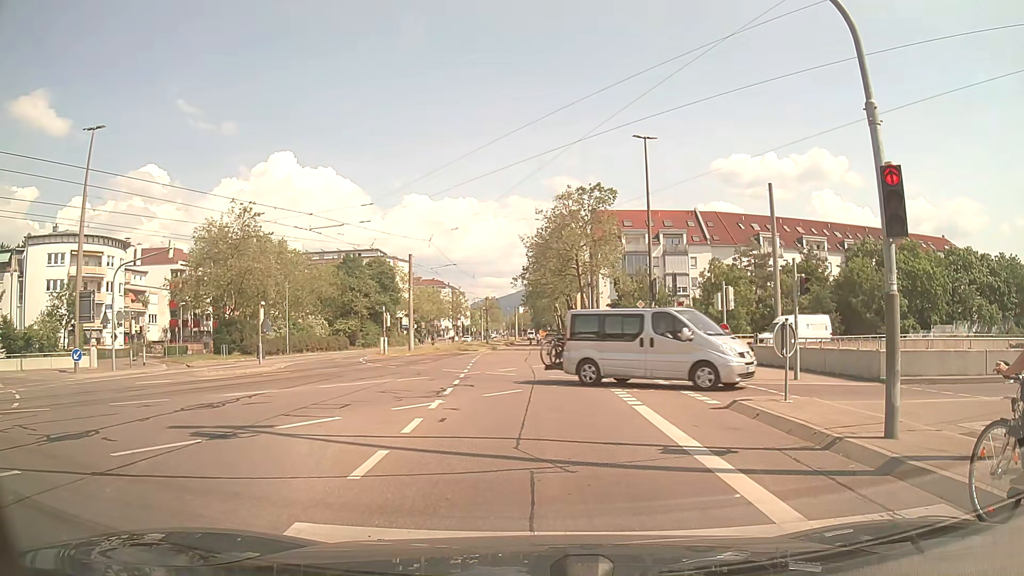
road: tertiary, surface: asphalt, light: Day
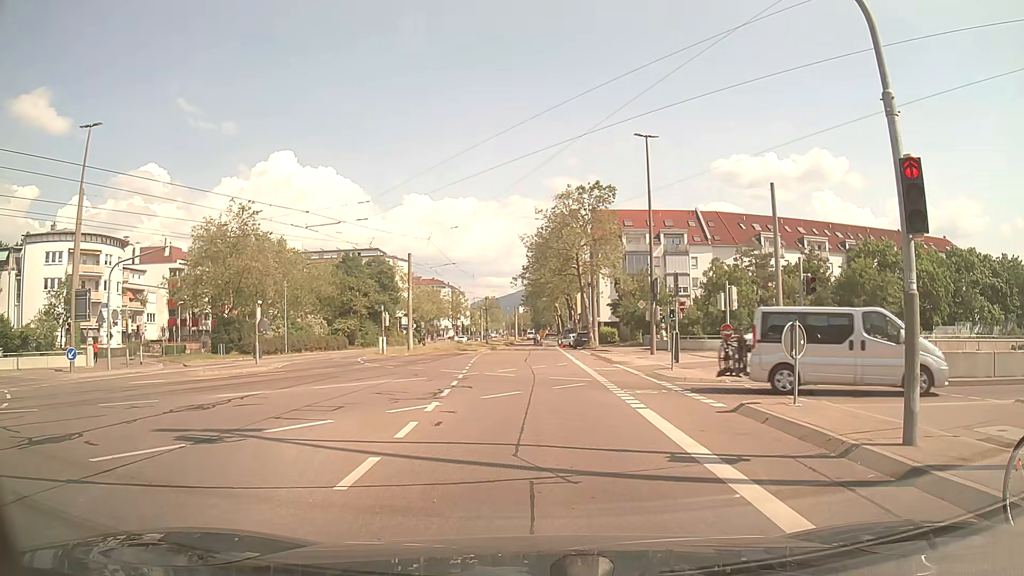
(0.0, +0.4) m; 0°
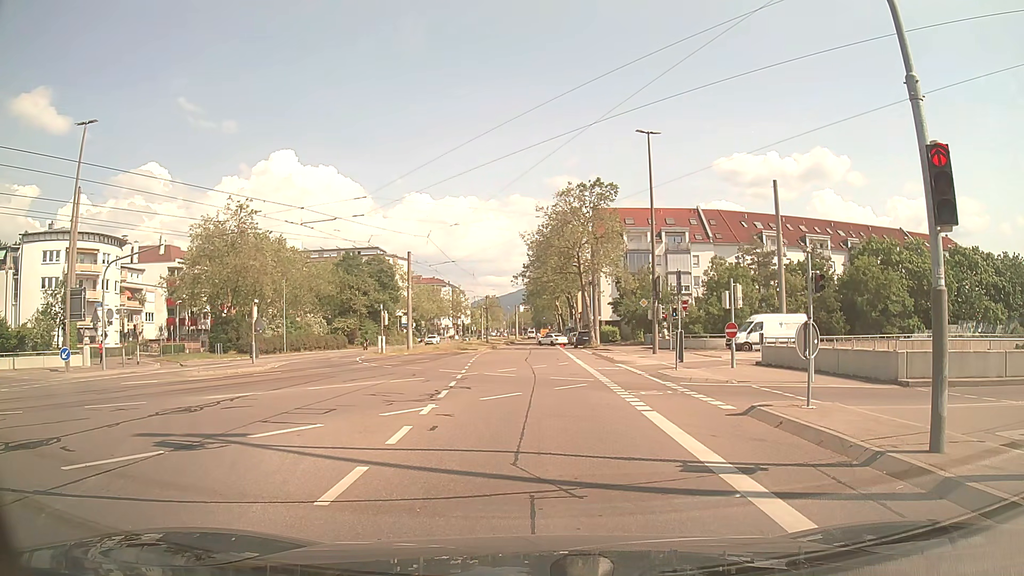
(0.0, +0.6) m; 0°
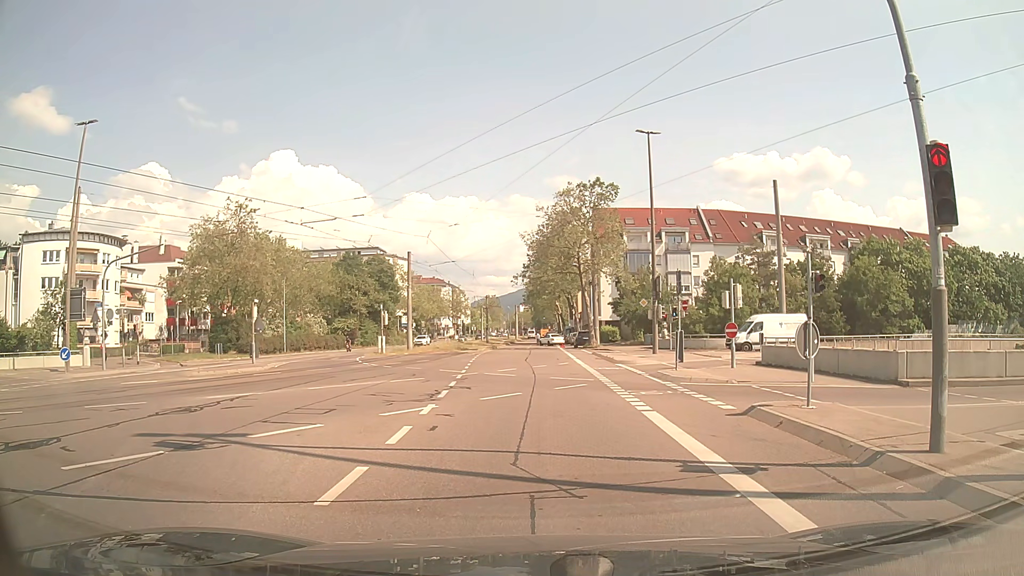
(0.0, 0.0) m; 0°
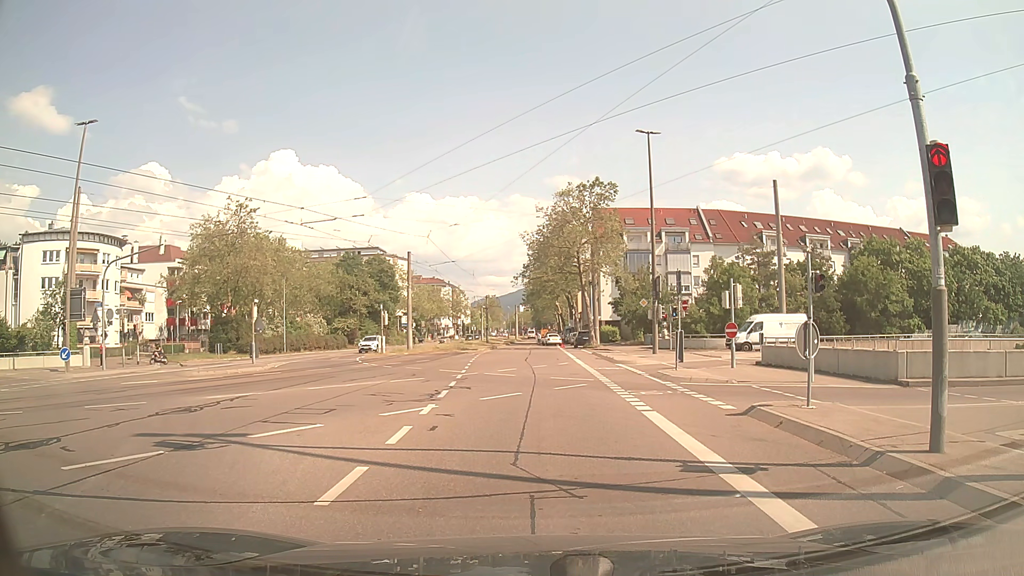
(0.0, 0.0) m; 0°
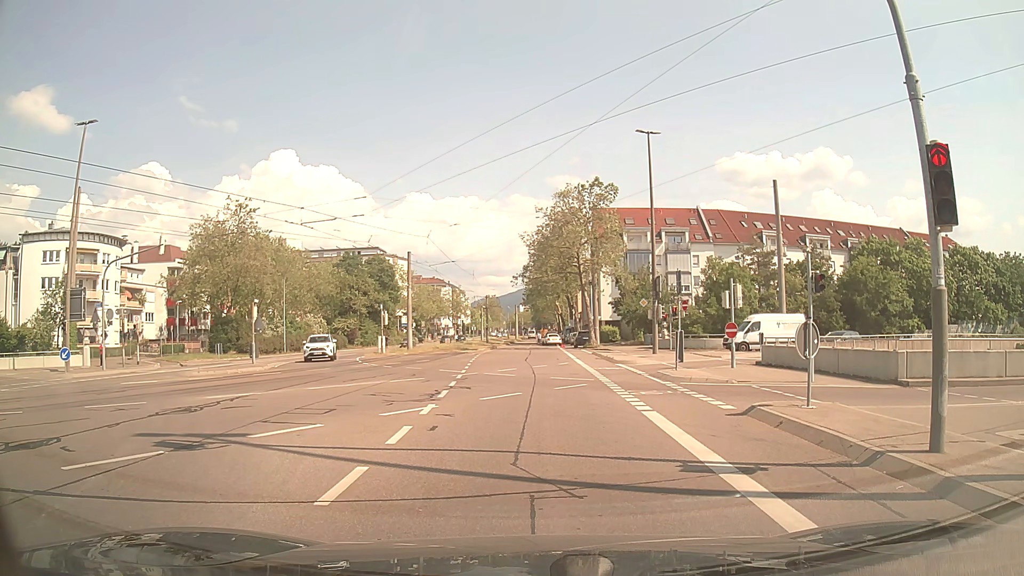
(0.0, 0.0) m; 0°
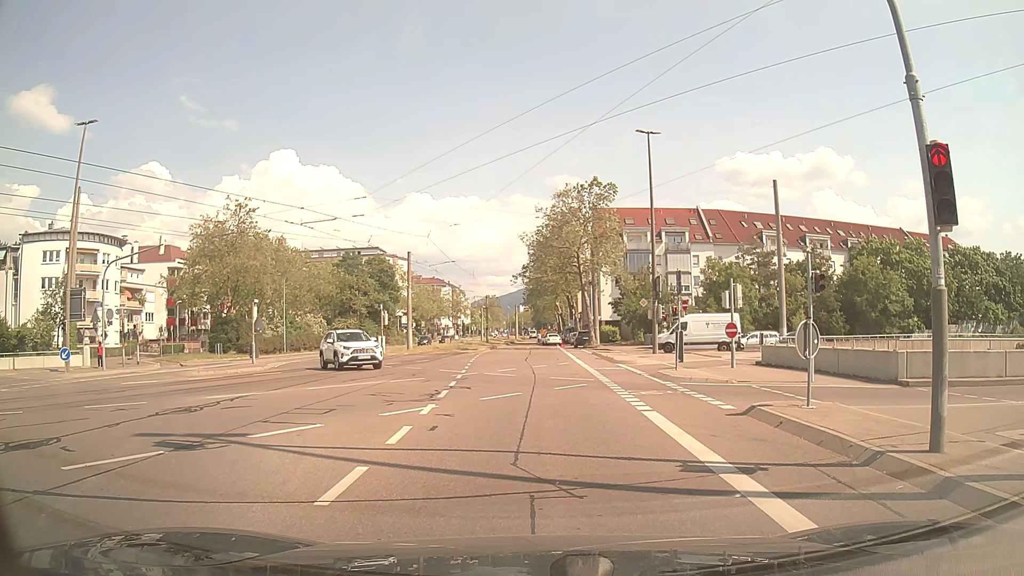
(0.0, 0.0) m; 0°
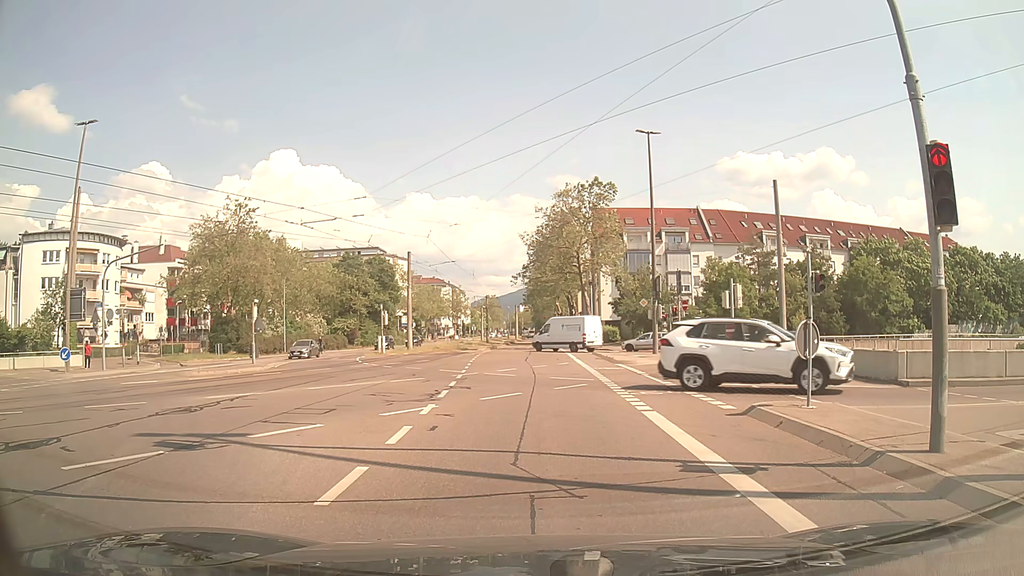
(0.0, 0.0) m; 0°
